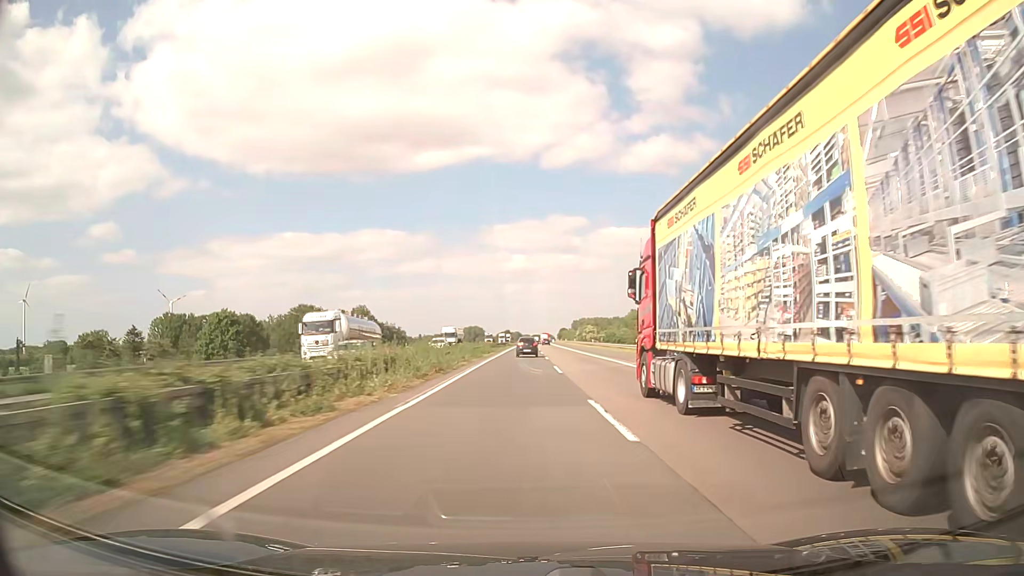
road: motorway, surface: asphalt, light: Day
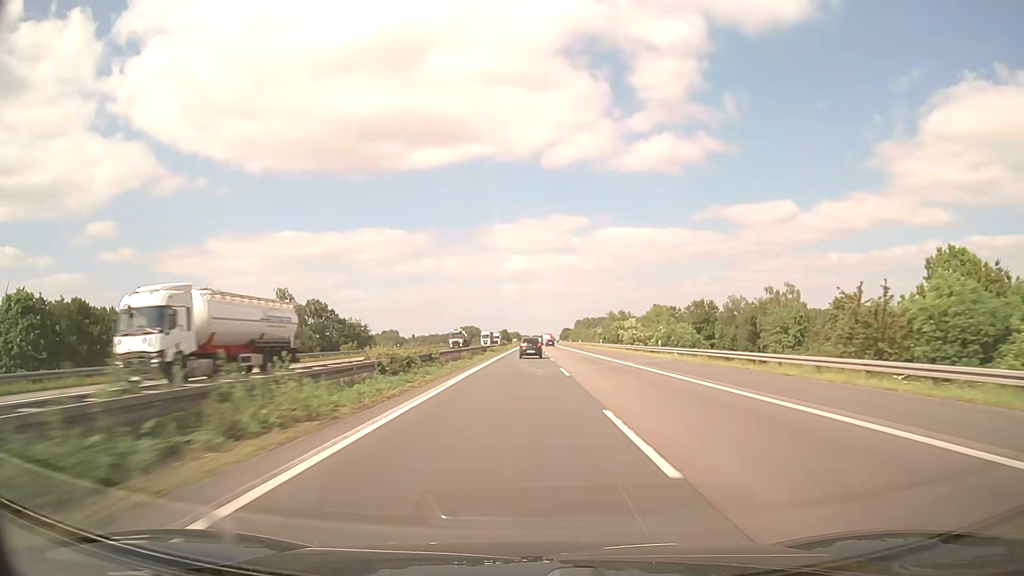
(-0.1, +57.7) m; 0°
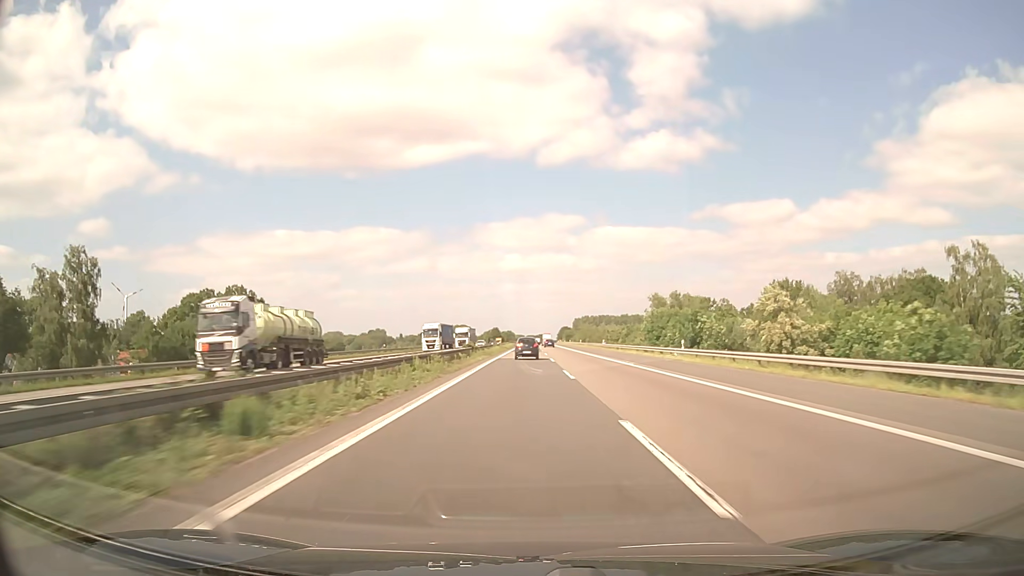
(+0.2, +57.6) m; 0°
(0, +10) (0, +20) (0, +30) (0, +40) (0, +50) (0, +60) (0, +70) (0, +80) (0, +90) (0, +100) m
